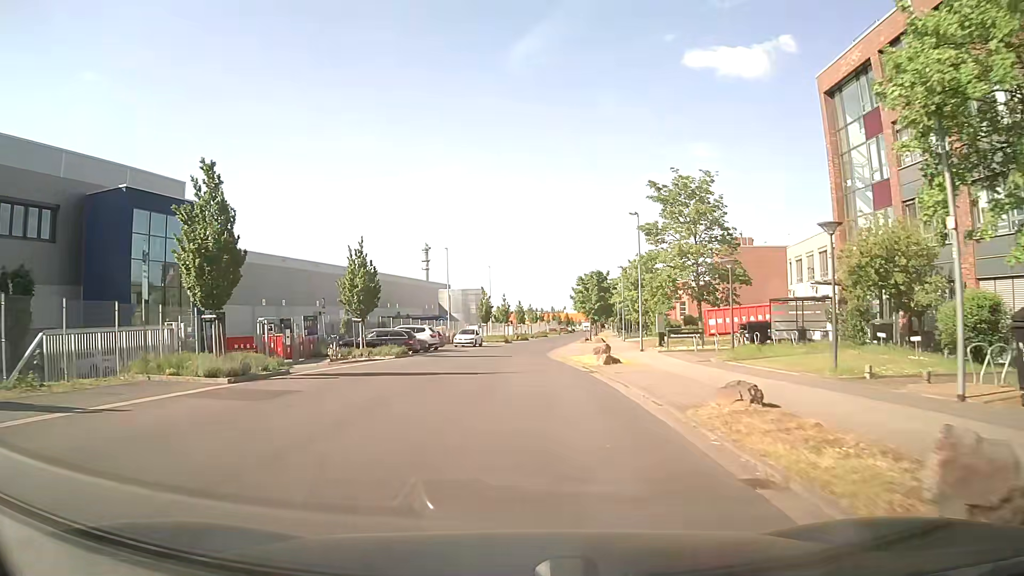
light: Day
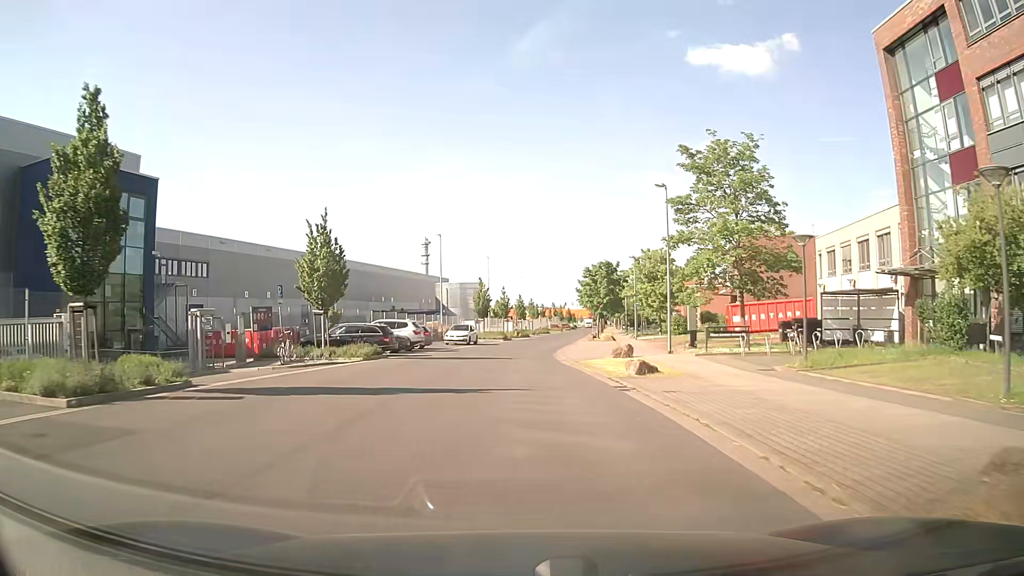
(0.0, +6.9) m; 0°
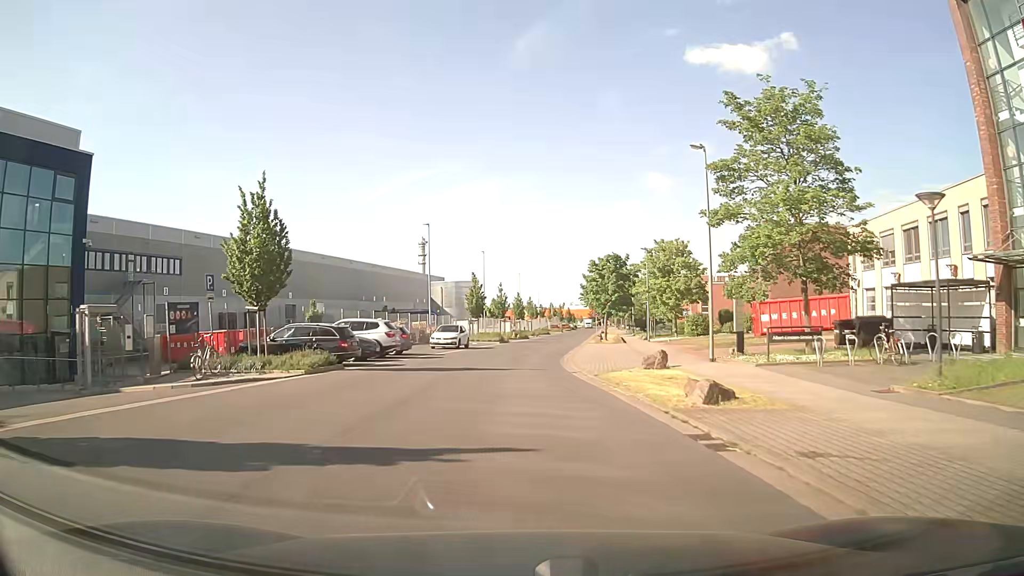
(0.0, +7.0) m; +1°
(0, +10) (0, +20) (+1, +30) (+2, +40) (+3, +50) (+4, +60) (+5, +70) (+6, +80) (+8, +90) (+9, +99) m
